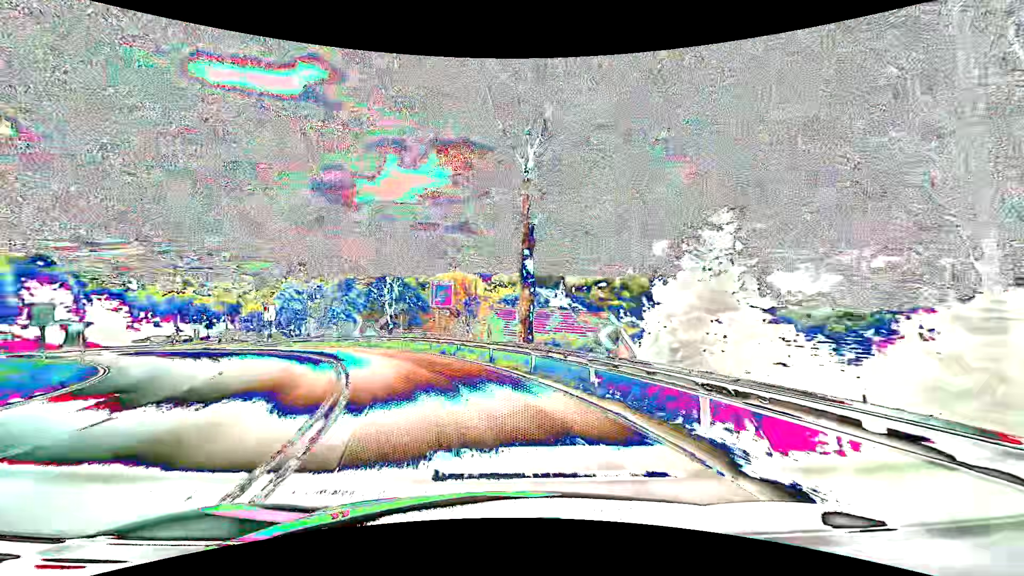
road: primary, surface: asphalt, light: Day
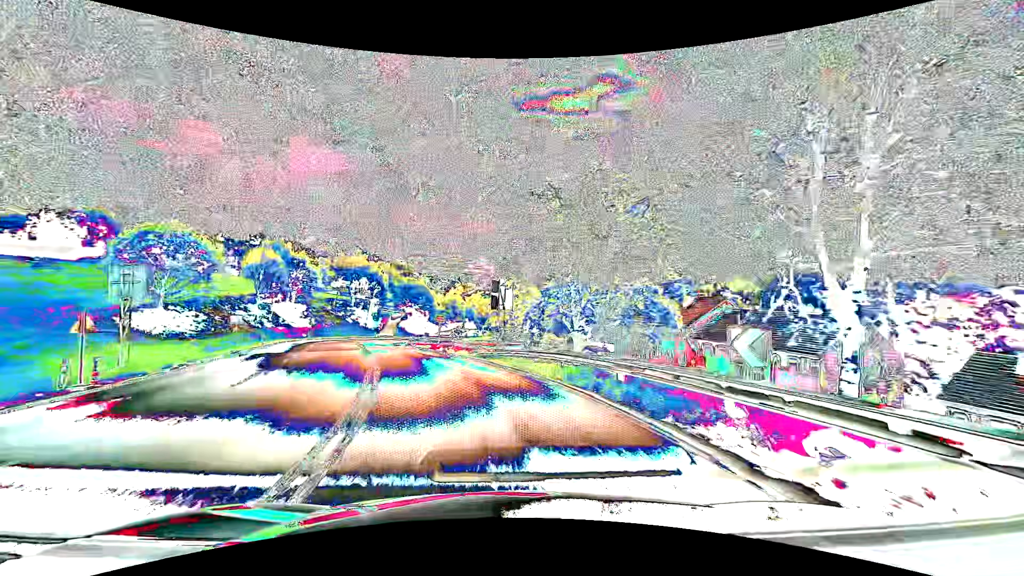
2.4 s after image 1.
(-8.7, +28.7) m; -32°
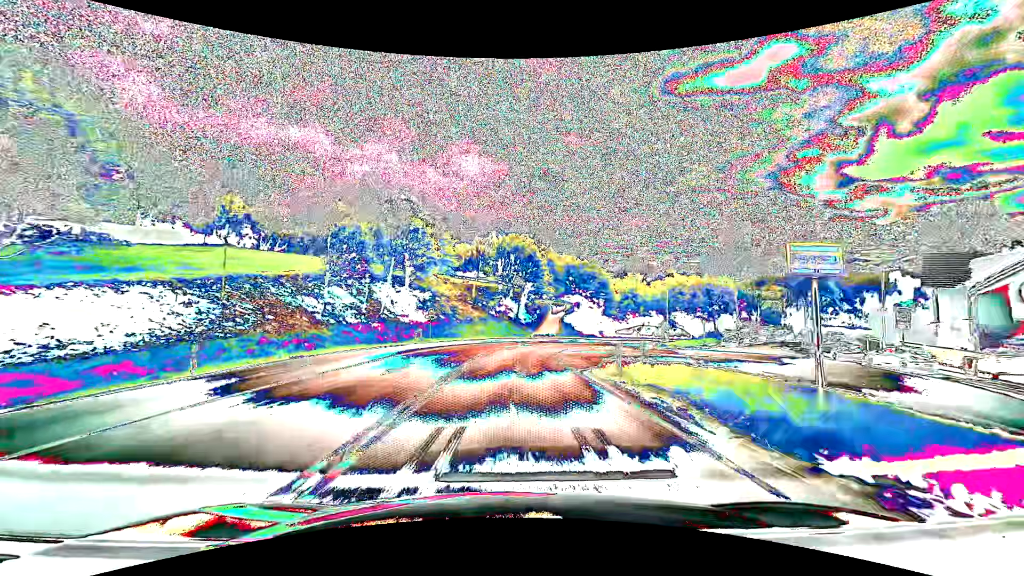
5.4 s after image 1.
(-8.5, +37.5) m; -18°
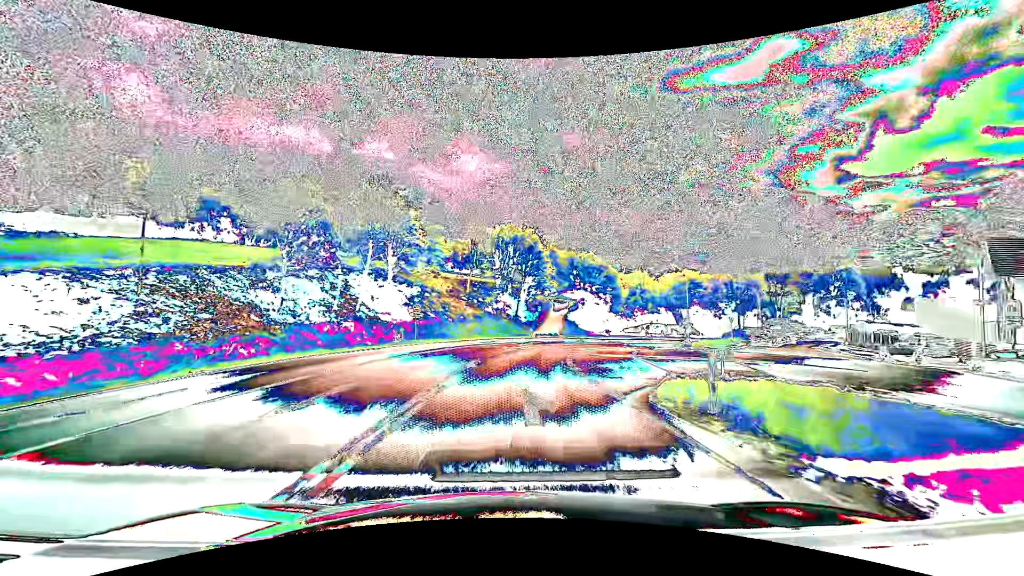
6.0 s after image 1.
(0.0, +7.8) m; 0°
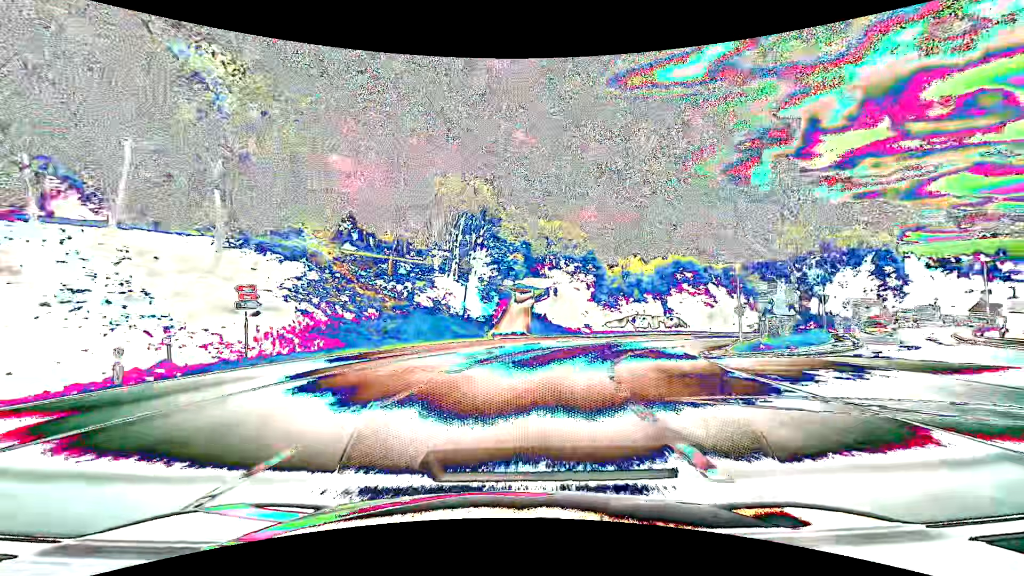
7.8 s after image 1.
(+0.9, +23.1) m; +5°
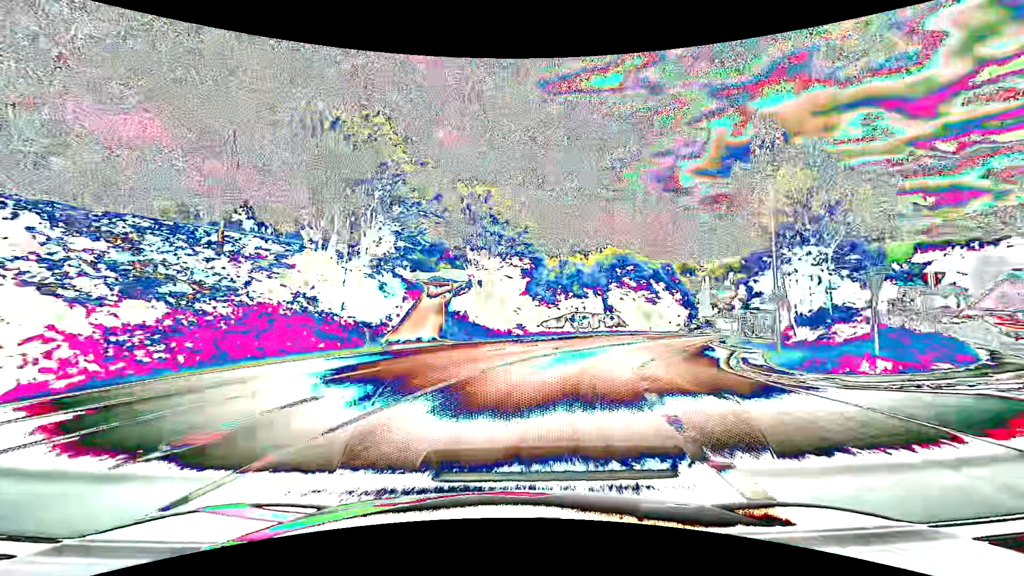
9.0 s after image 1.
(+1.1, +15.1) m; +9°
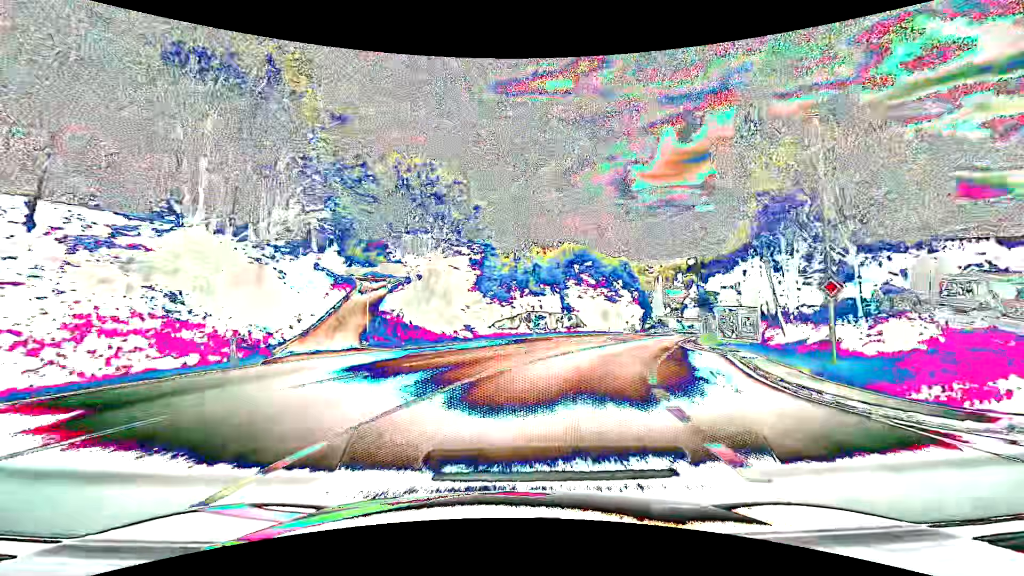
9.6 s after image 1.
(+0.3, +7.5) m; +5°
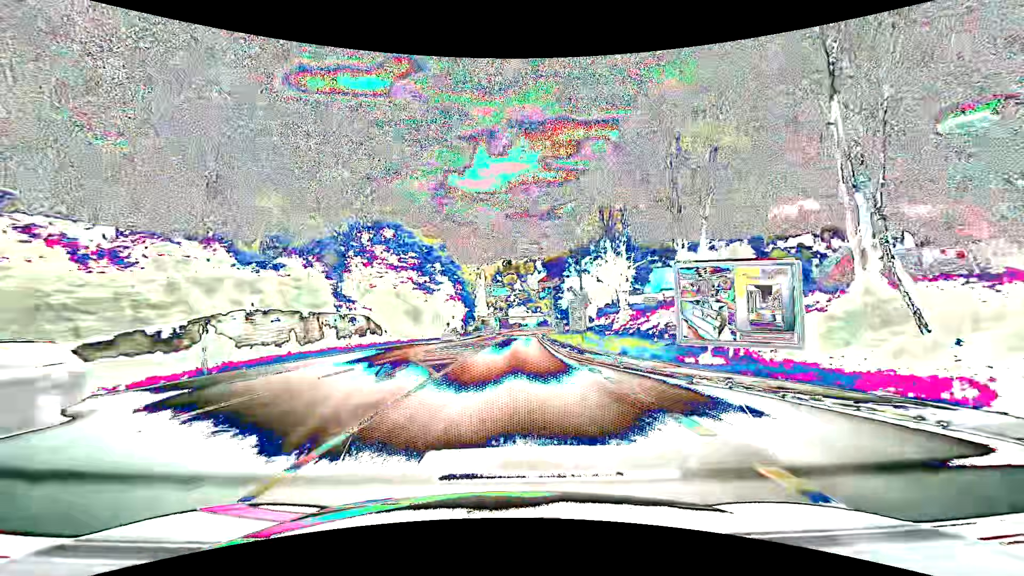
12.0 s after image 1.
(+6.1, +29.3) m; +20°
(0, +10) (0, +20) (0, +30) (+1, +40) (+1, +50) (+1, +60) (+2, +70) (+2, +80) (+3, +90) (+3, +100) m
